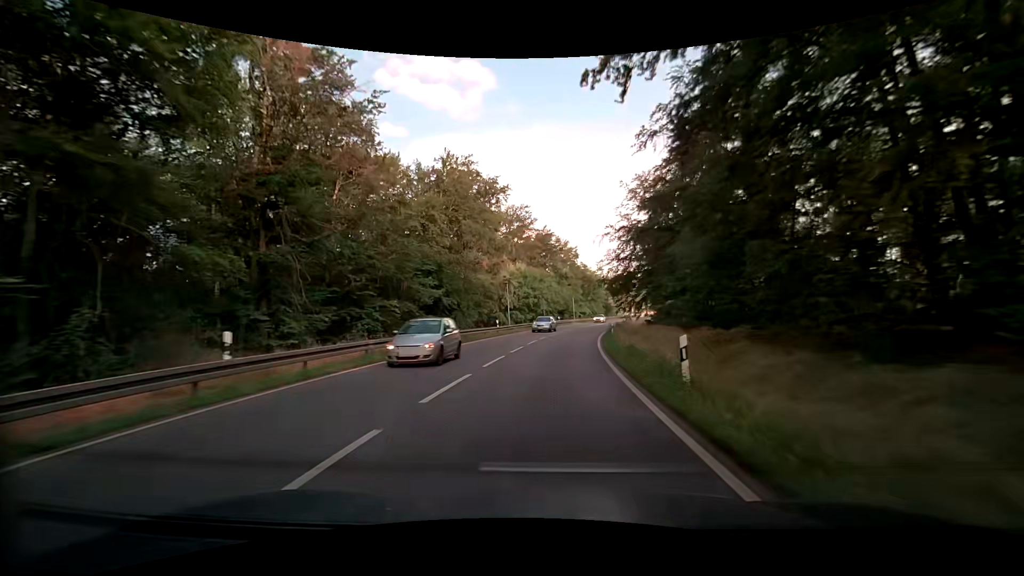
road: primary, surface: asphalt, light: Day
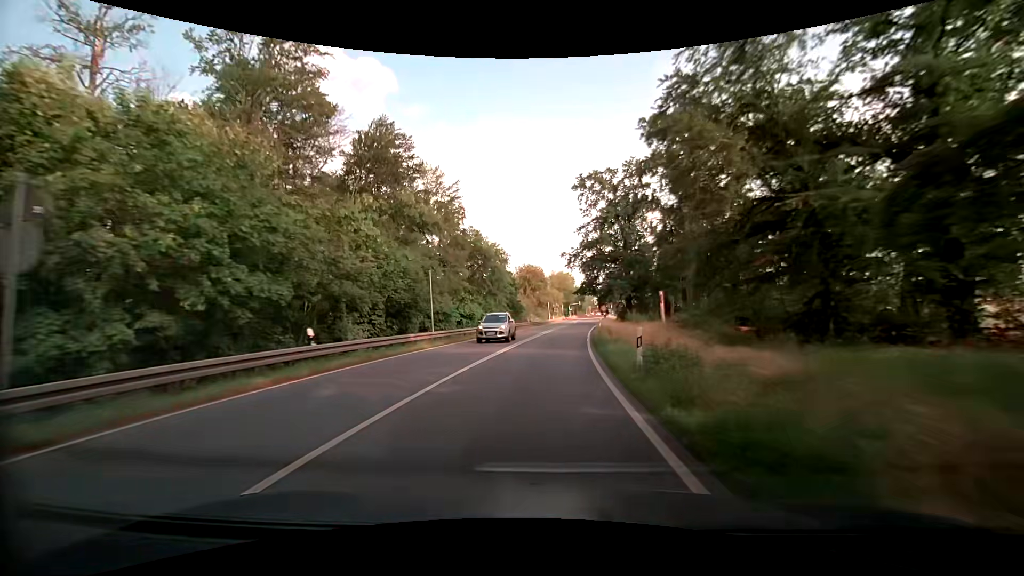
(+6.6, +56.9) m; +11°
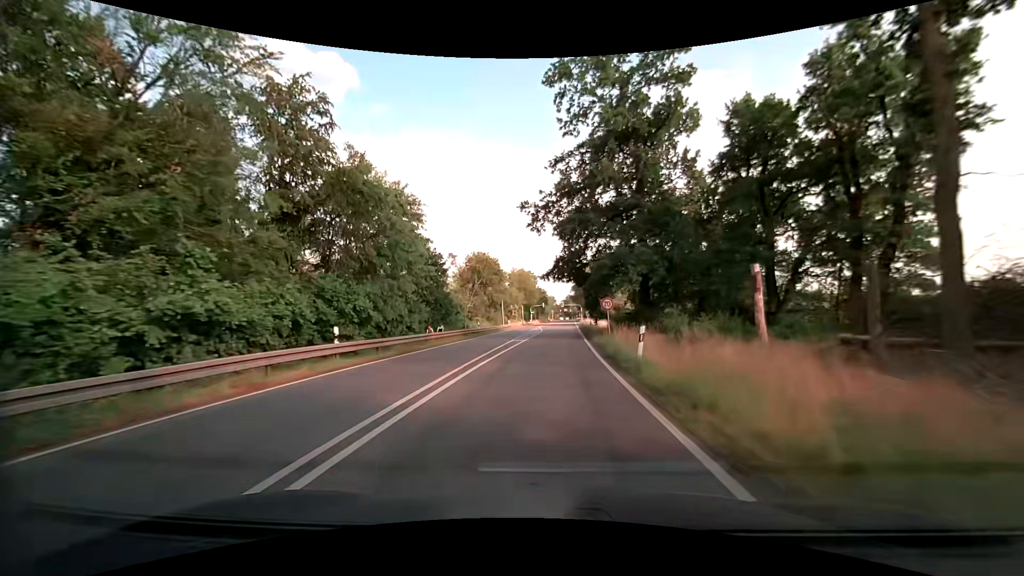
(+1.7, +33.8) m; +5°
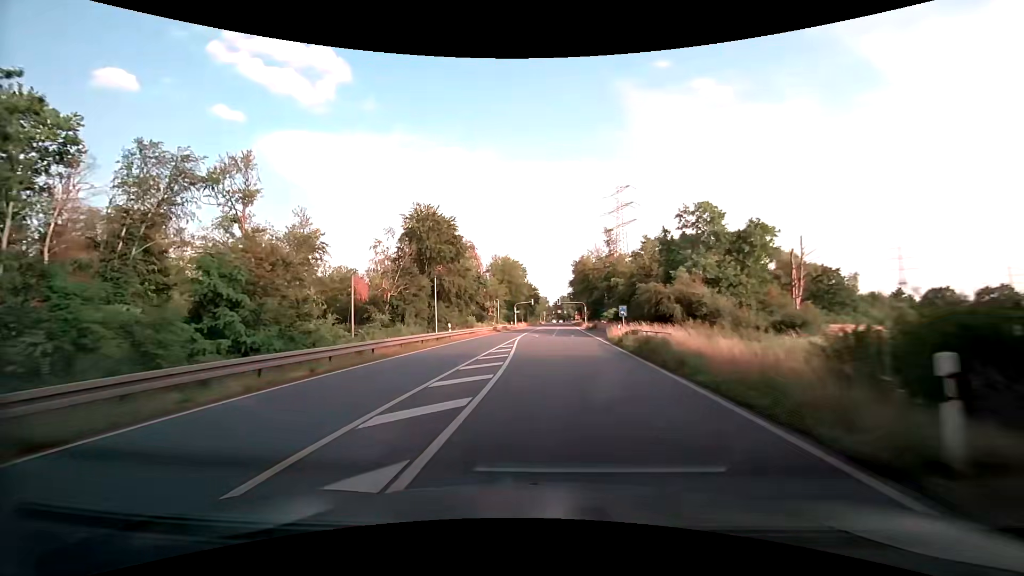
(+0.7, +44.1) m; +1°
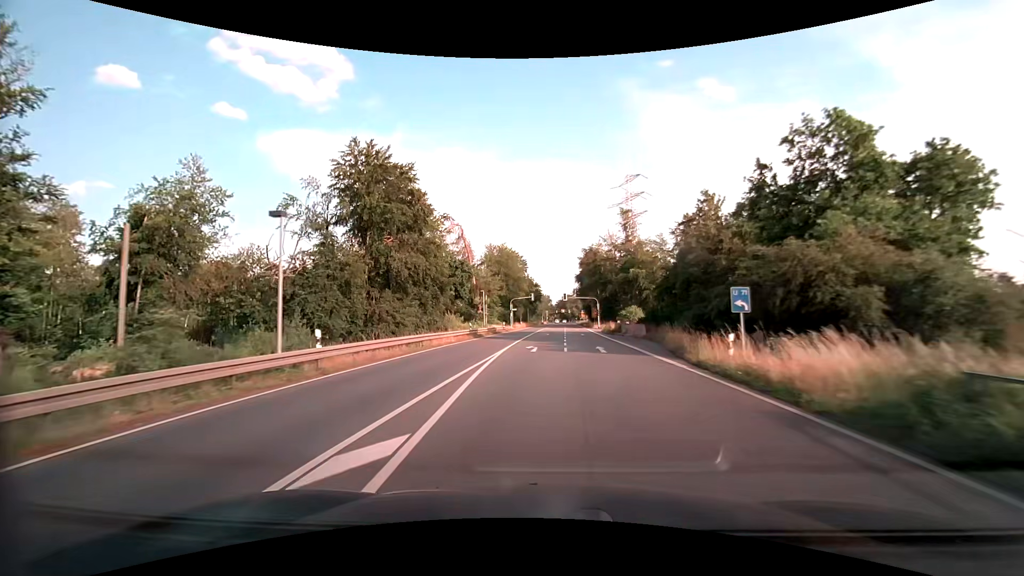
(-0.2, +21.5) m; -1°
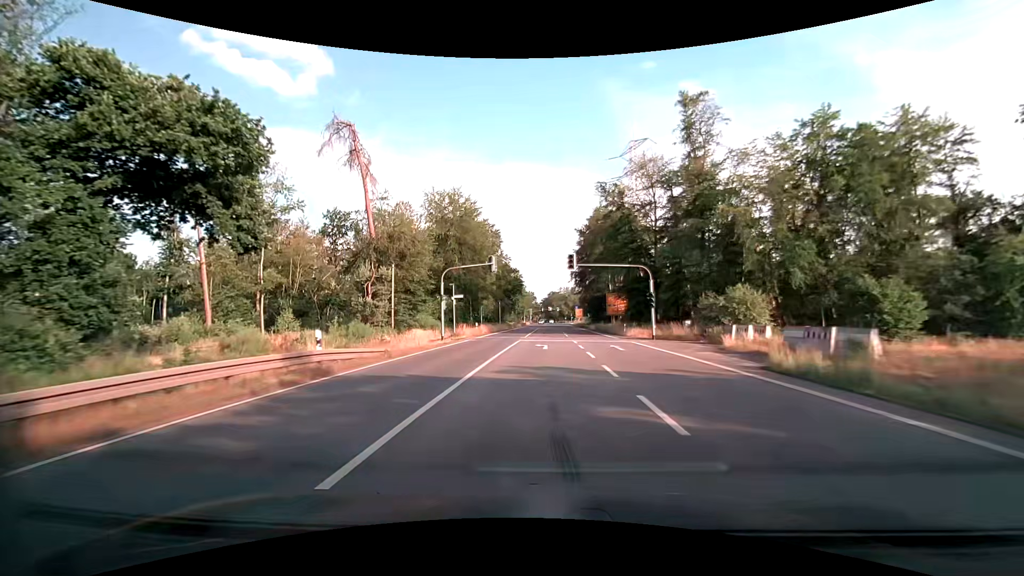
(+0.5, +52.5) m; +2°
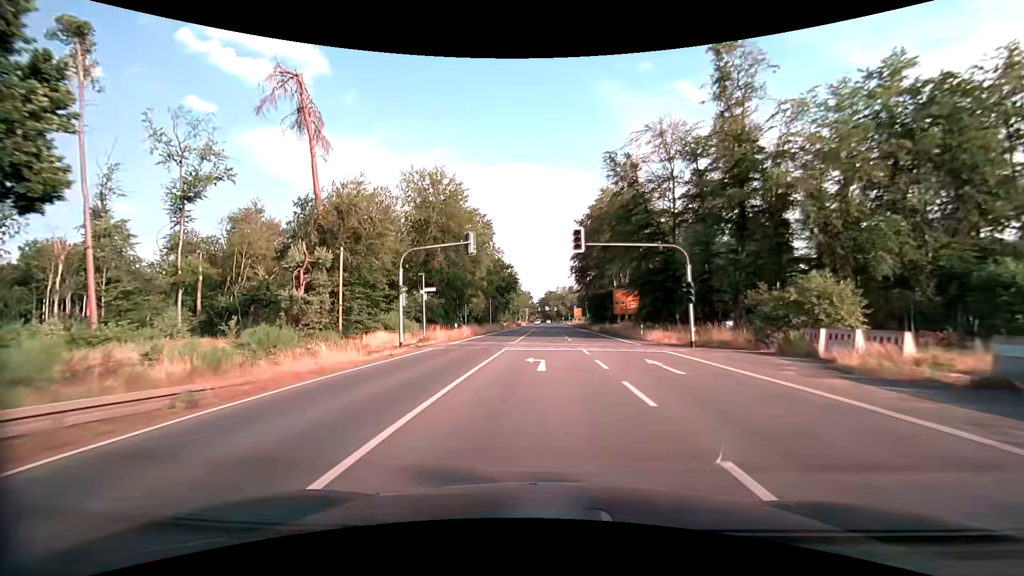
(+0.1, +10.3) m; 0°
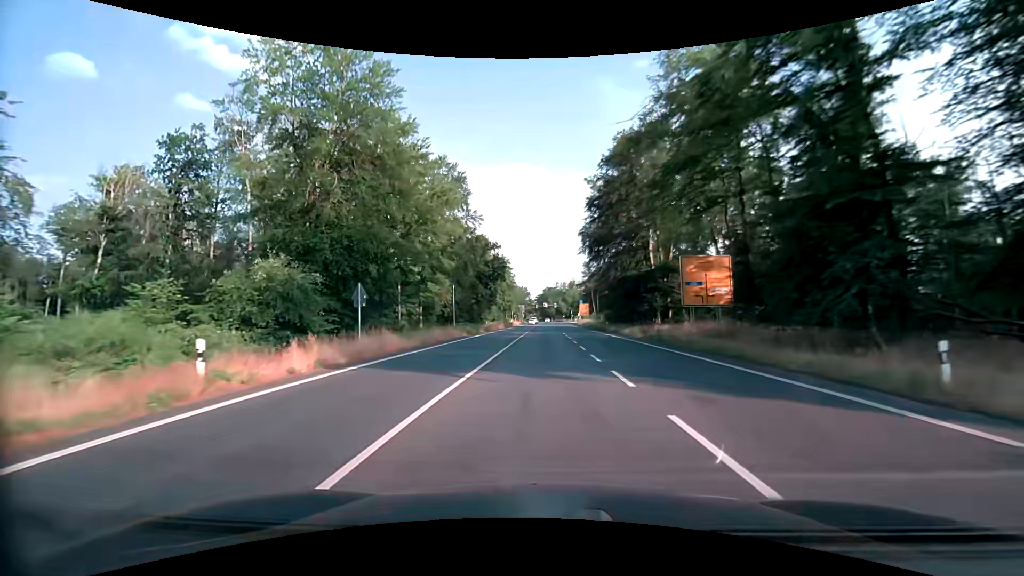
(+0.1, +30.3) m; 0°
(0, +10) (0, +20) (0, +30) (0, +40) (0, +50) (0, +60) (0, +70) (0, +80) (0, +90) (+1, +100) m
